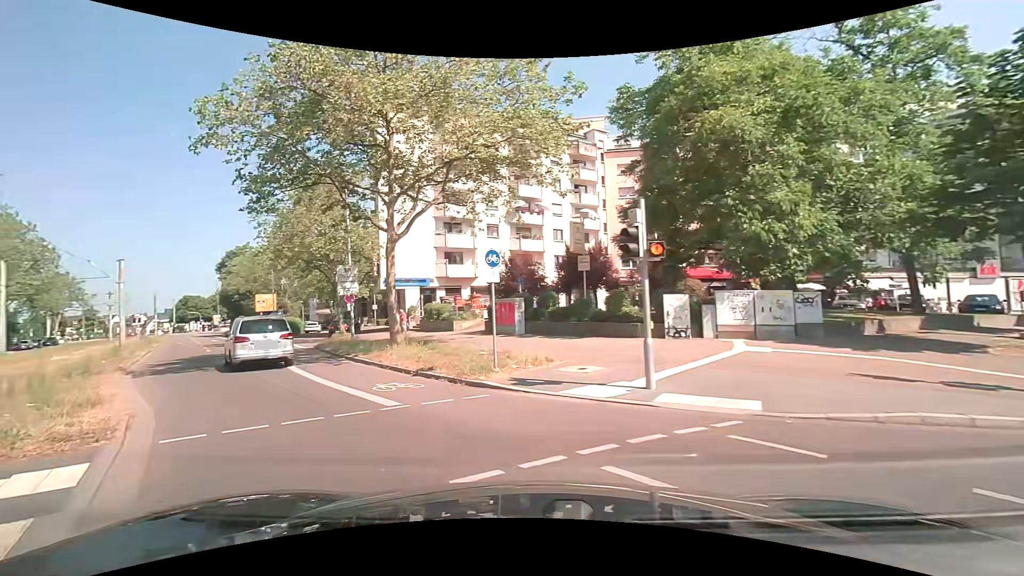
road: tertiary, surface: asphalt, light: Day
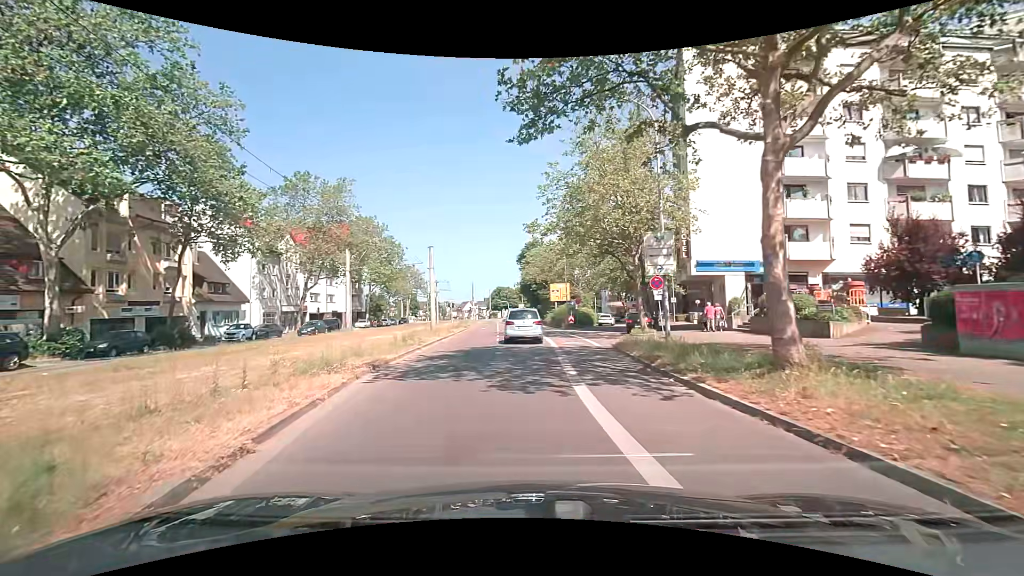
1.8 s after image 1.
(-2.9, +8.5) m; -31°
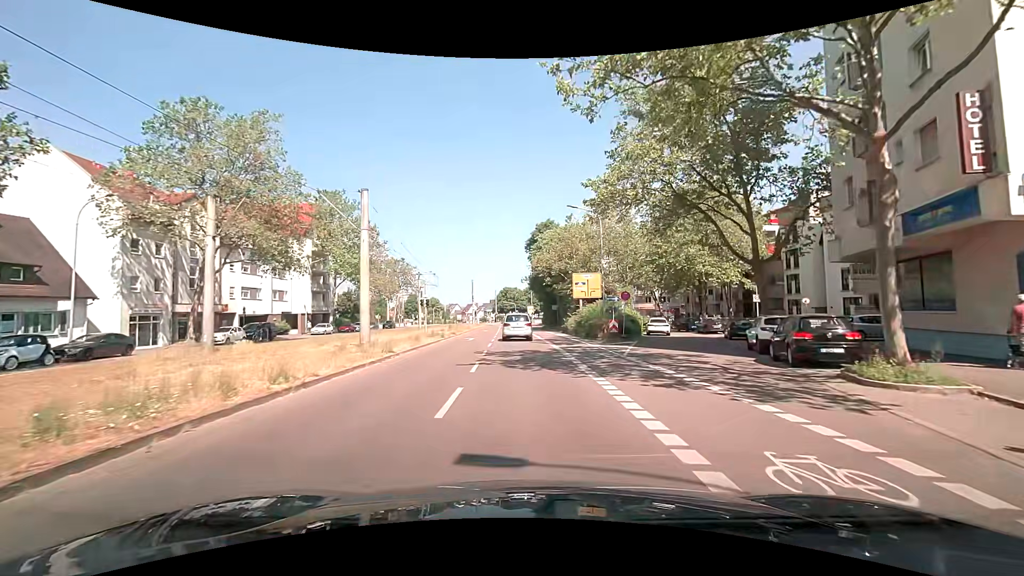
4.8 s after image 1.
(-0.1, +20.6) m; 0°
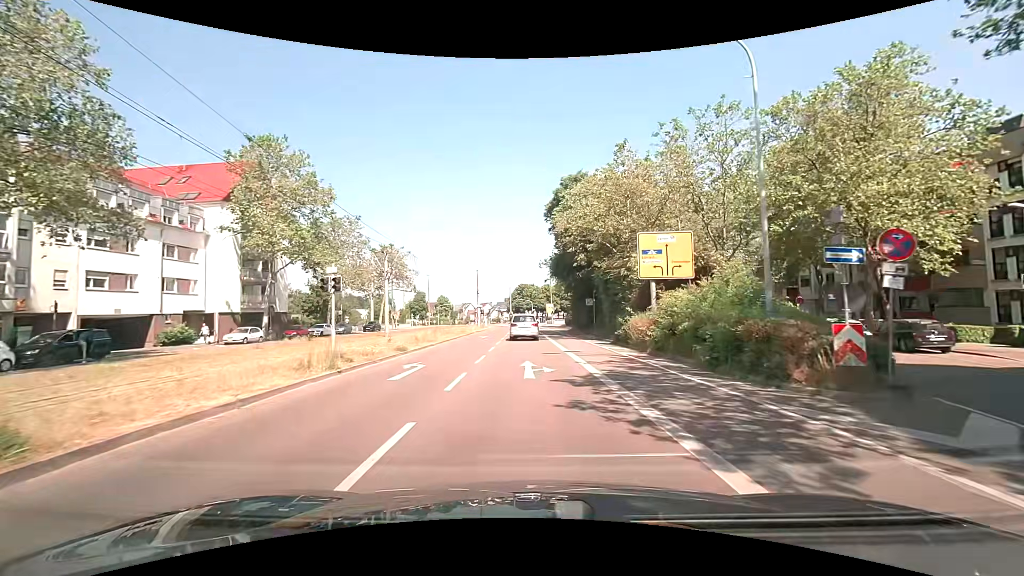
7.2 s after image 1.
(-0.4, +21.6) m; -2°
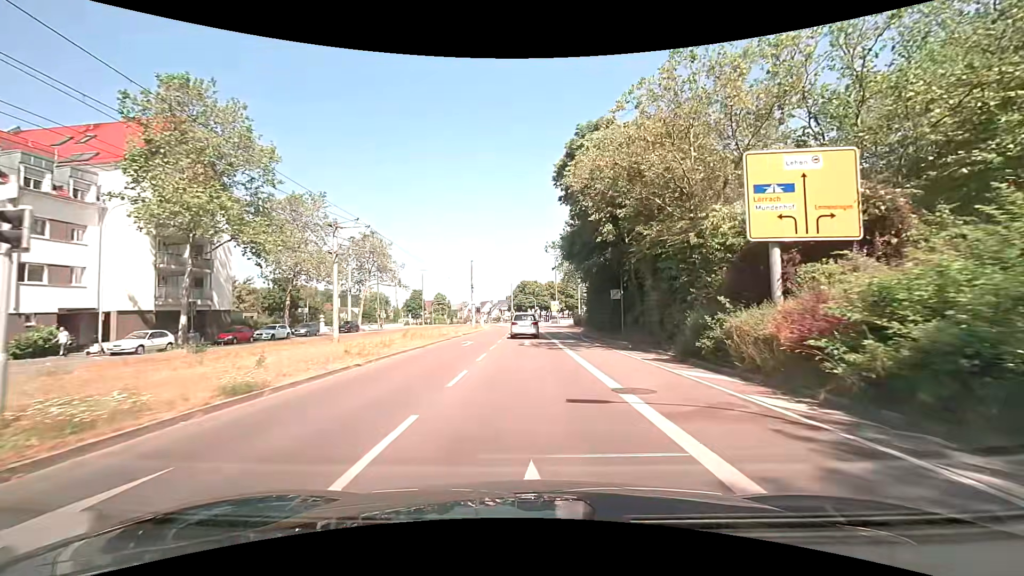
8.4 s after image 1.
(-0.1, +11.7) m; -1°
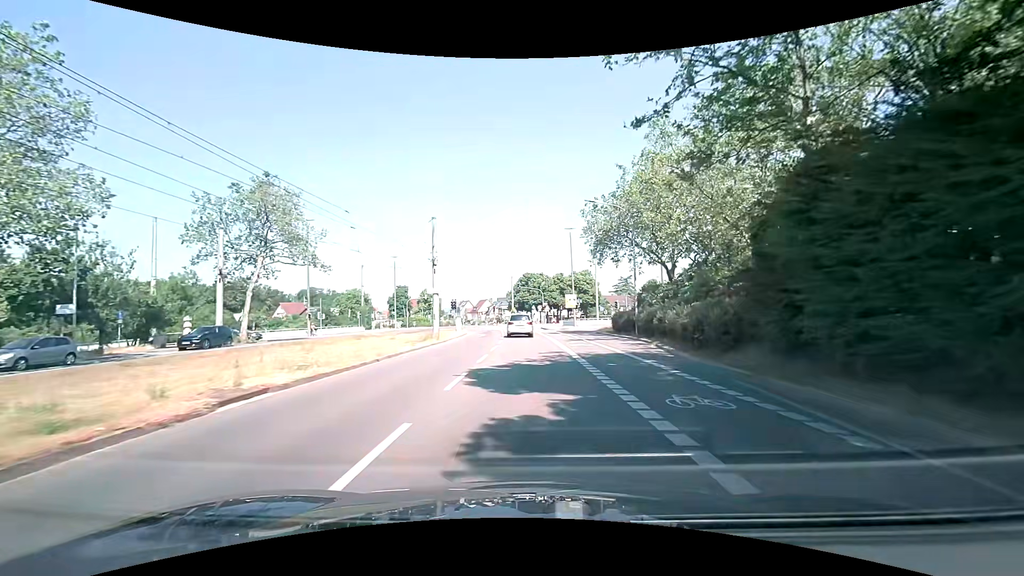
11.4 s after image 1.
(-0.1, +30.7) m; -1°
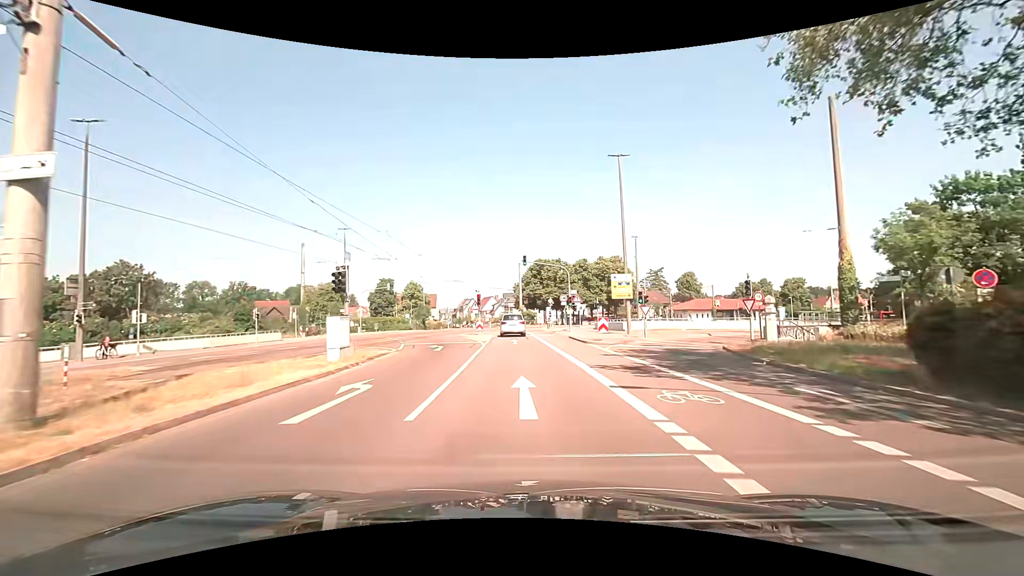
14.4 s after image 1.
(-0.1, +33.0) m; -1°
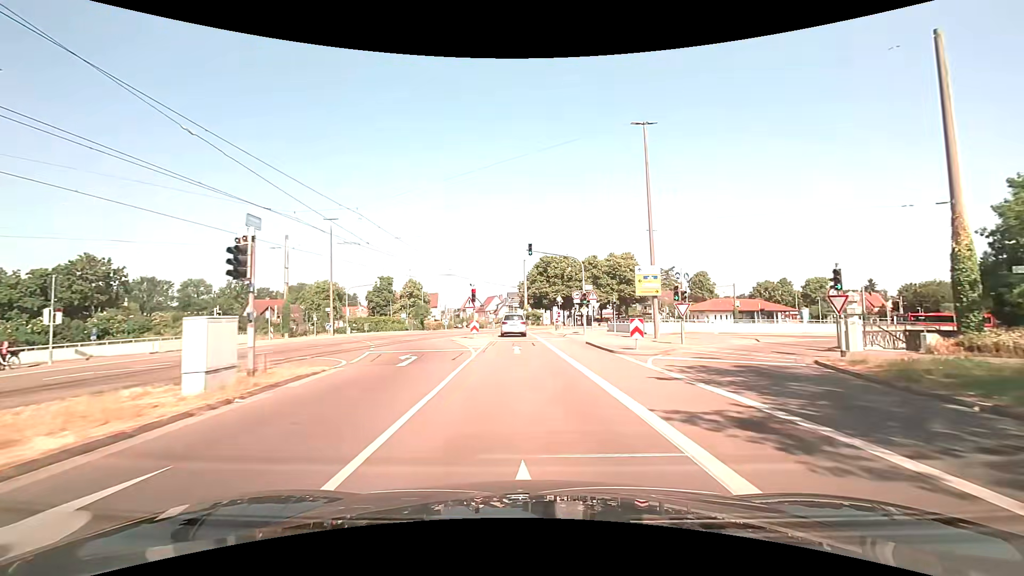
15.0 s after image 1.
(0.0, +6.8) m; 0°
(0, +10) (0, +20) (-1, +30) (-1, +40) (-2, +50) (-3, +60) (-3, +70) (-4, +80) (-5, +90) (-7, +100) m
